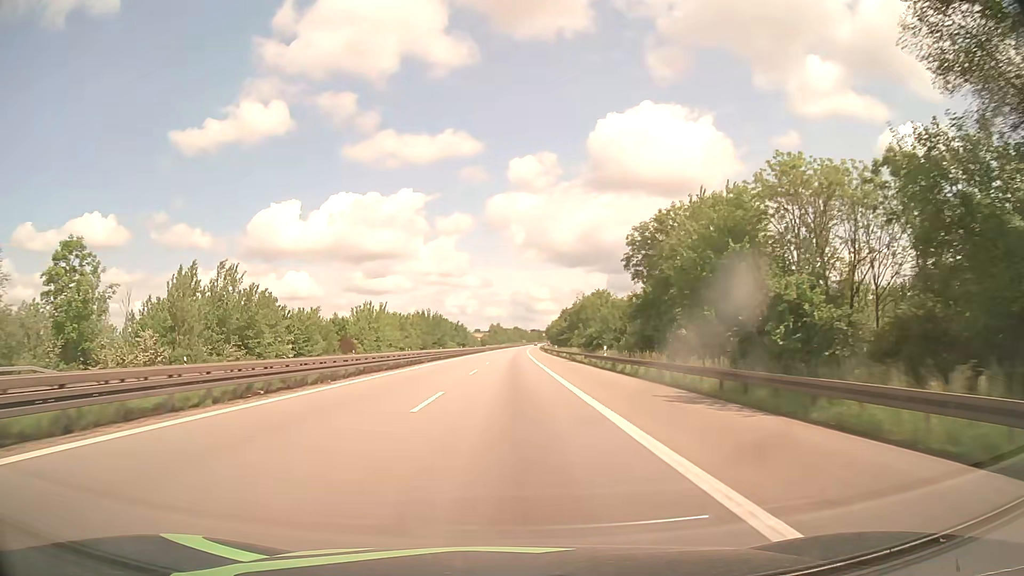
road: motorway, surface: asphalt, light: Day
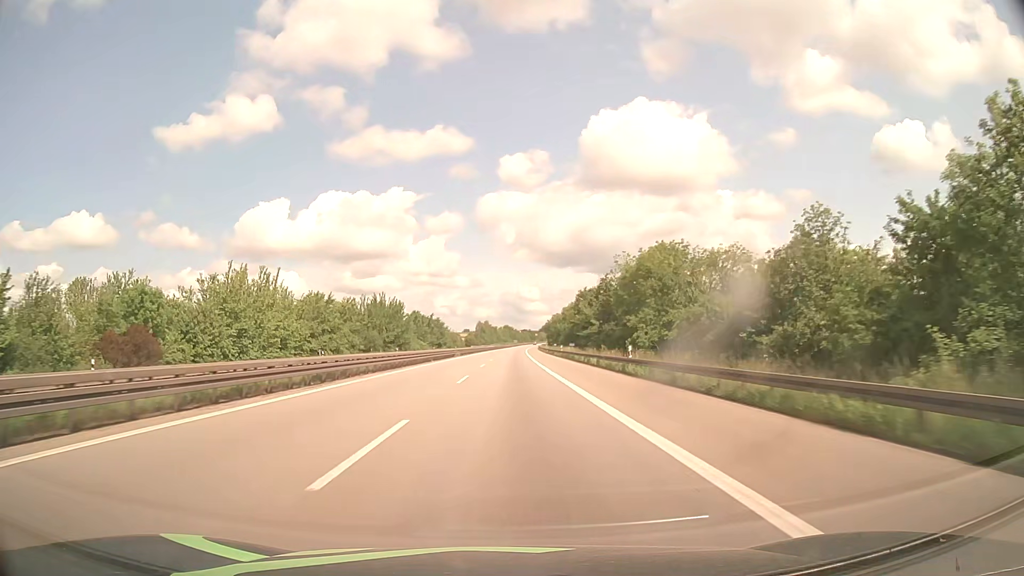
(+0.5, +62.2) m; +1°
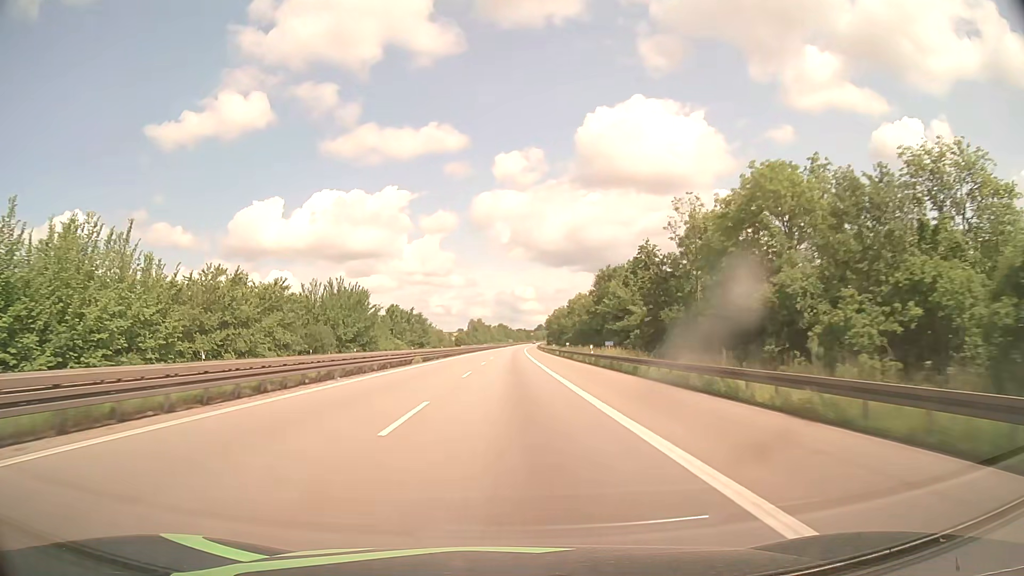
(+0.1, +32.6) m; 0°
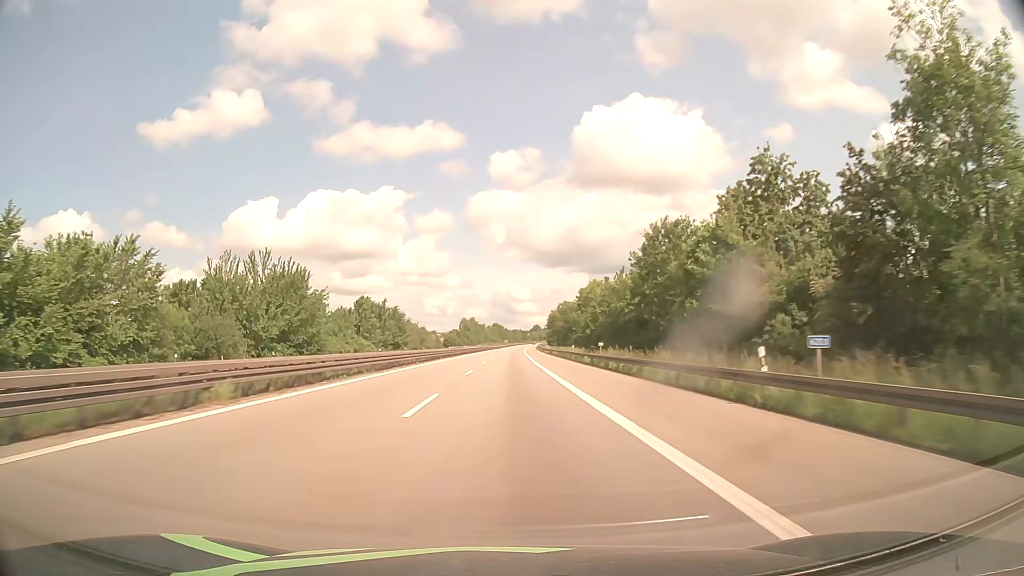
(+0.1, +33.5) m; 0°
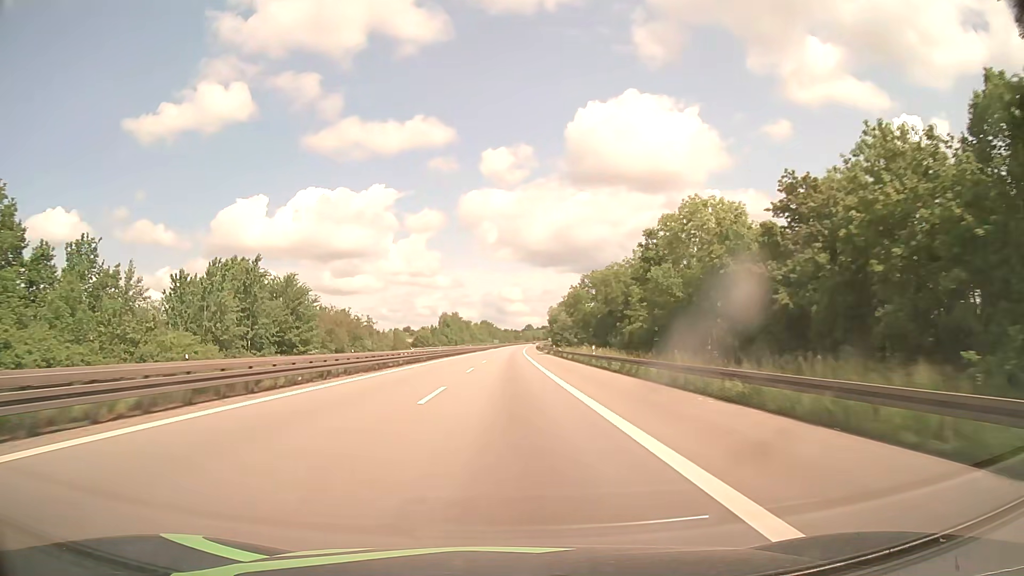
(+0.4, +69.9) m; +1°
(0, +10) (0, +20) (0, +30) (0, +40) (0, +50) (0, +60) (0, +70) (0, +80) (+1, +90) (+1, +100) m
